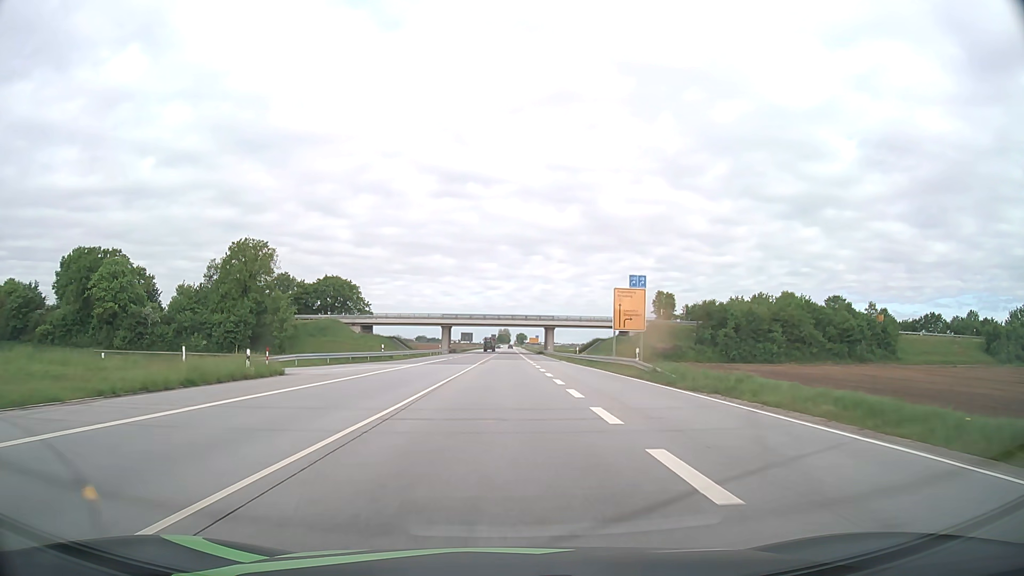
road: primary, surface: asphalt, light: Day
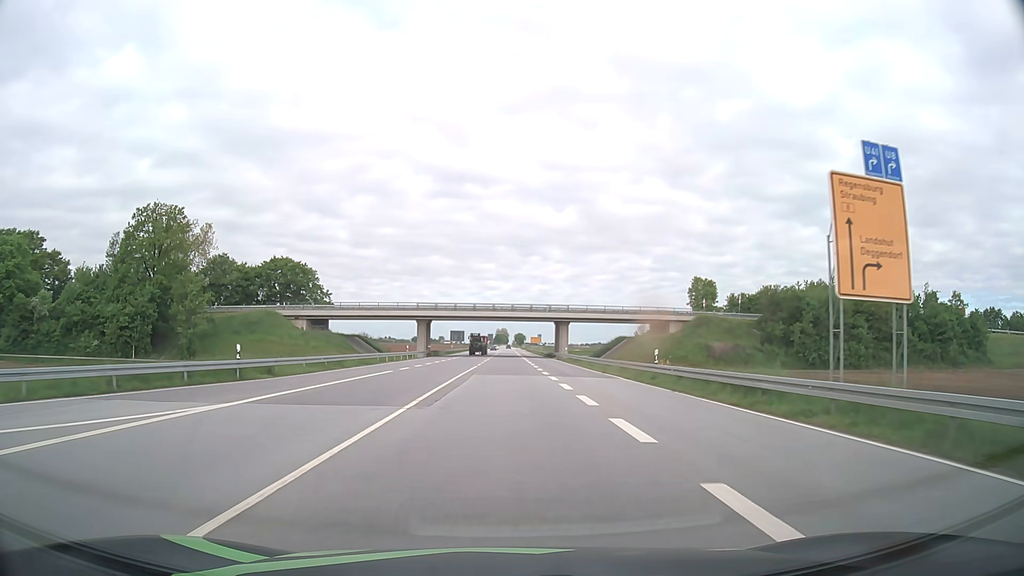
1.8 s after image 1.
(0.0, +32.4) m; 0°
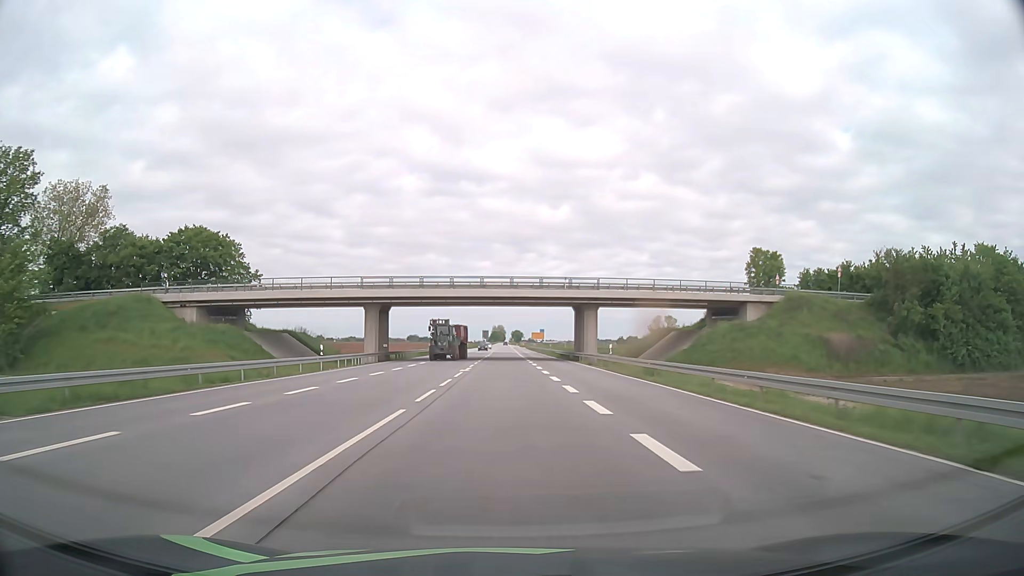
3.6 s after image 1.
(+0.1, +32.5) m; 0°
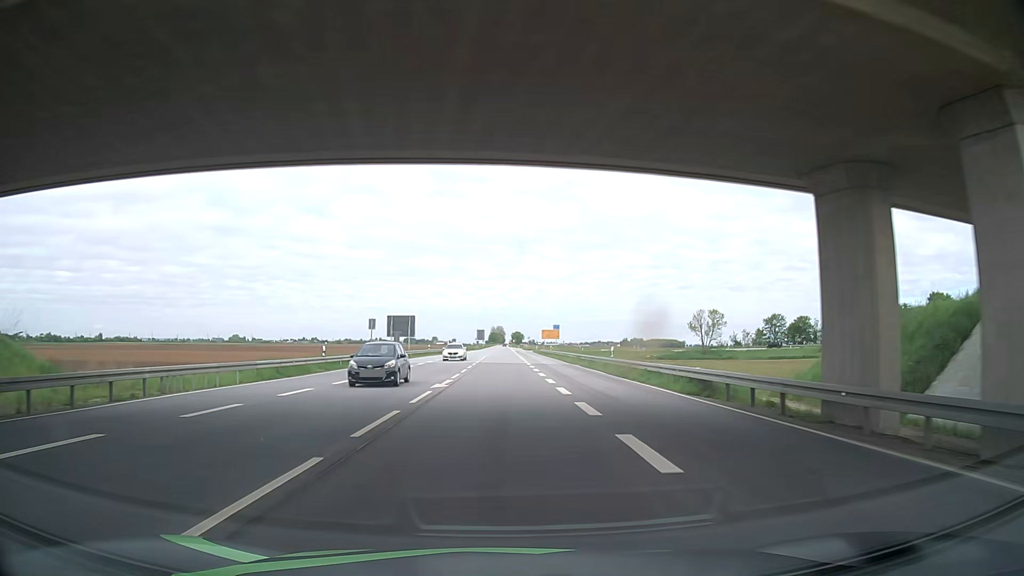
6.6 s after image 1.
(0.0, +54.3) m; 0°
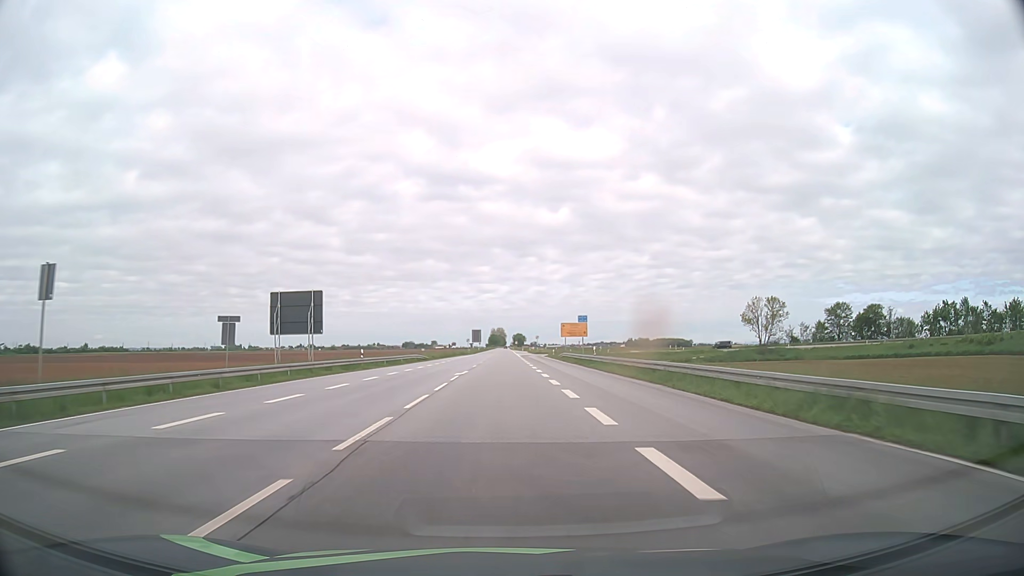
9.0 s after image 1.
(0.0, +43.5) m; 0°
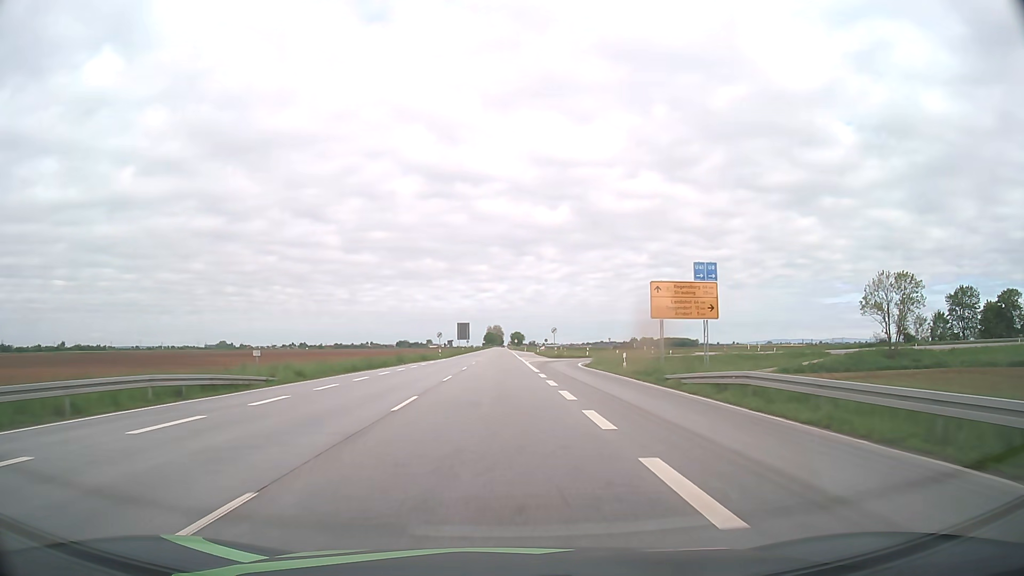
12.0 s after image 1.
(+0.1, +54.9) m; 0°
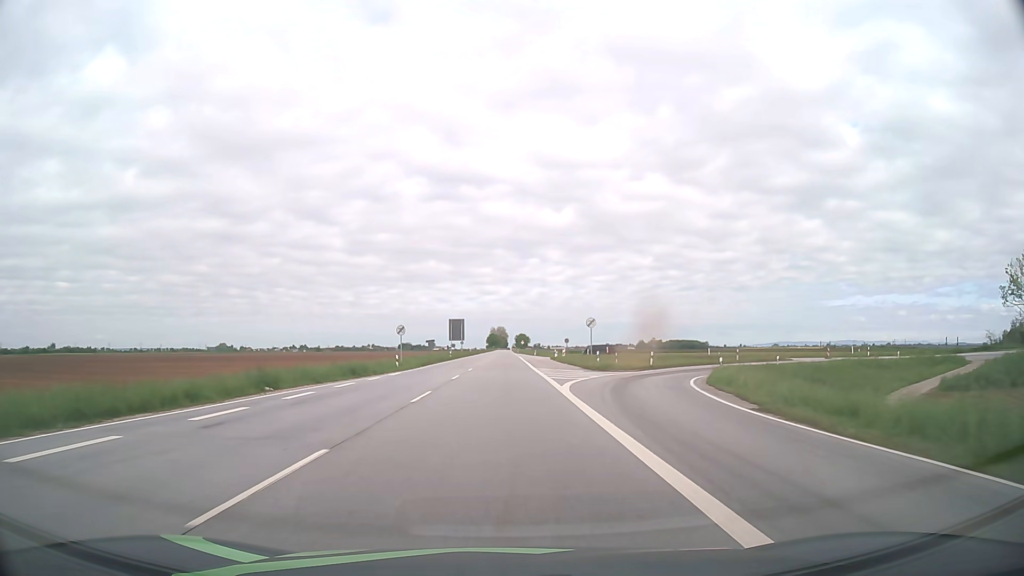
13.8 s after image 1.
(0.0, +33.6) m; 0°
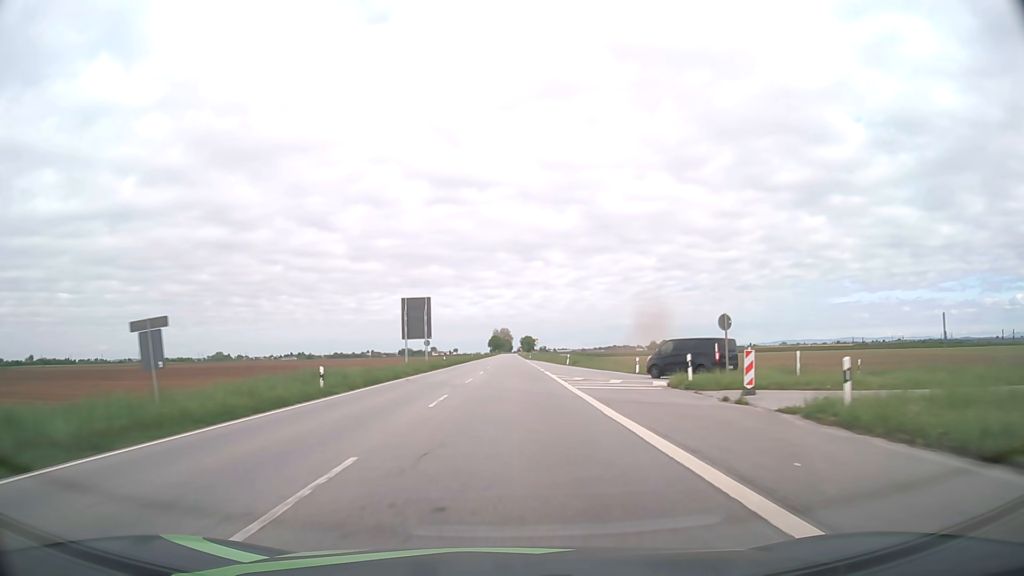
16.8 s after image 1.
(-0.2, +61.2) m; 0°
(0, +10) (0, +20) (0, +30) (0, +40) (0, +50) (0, +60) (0, +70) (0, +80) (0, +90) (+1, +100) m
